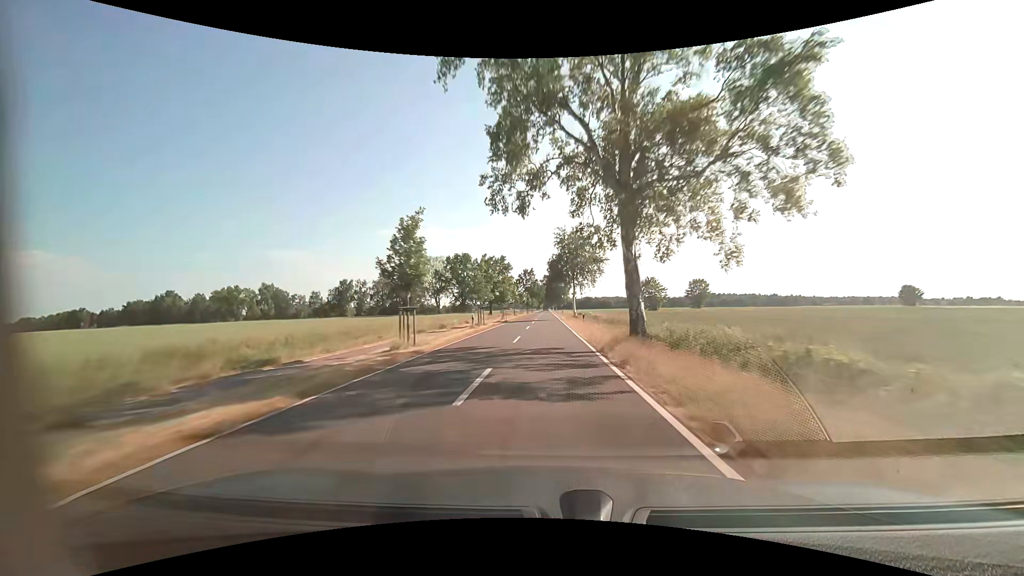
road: tertiary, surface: asphalt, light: Day
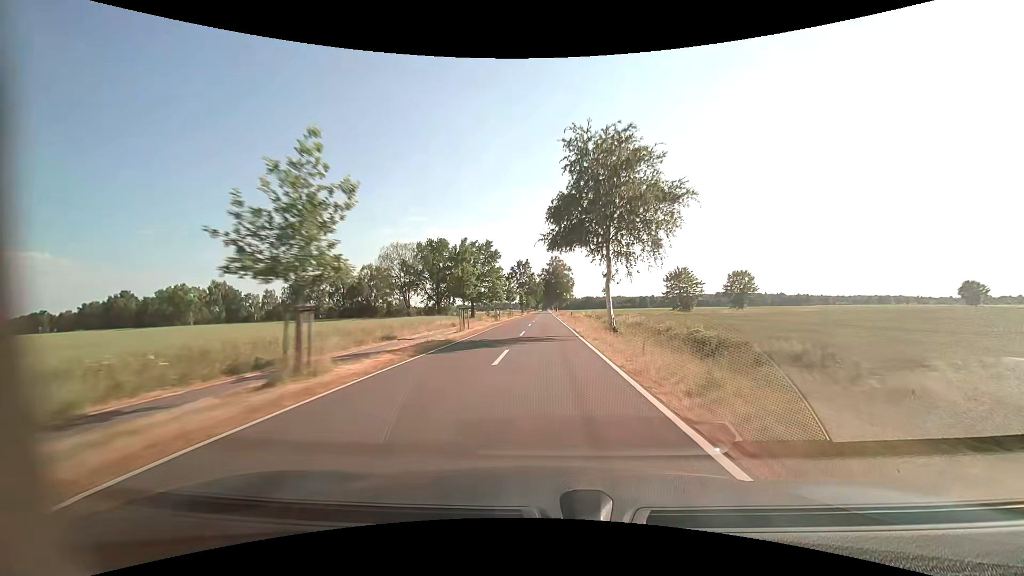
(0.0, +31.6) m; 0°
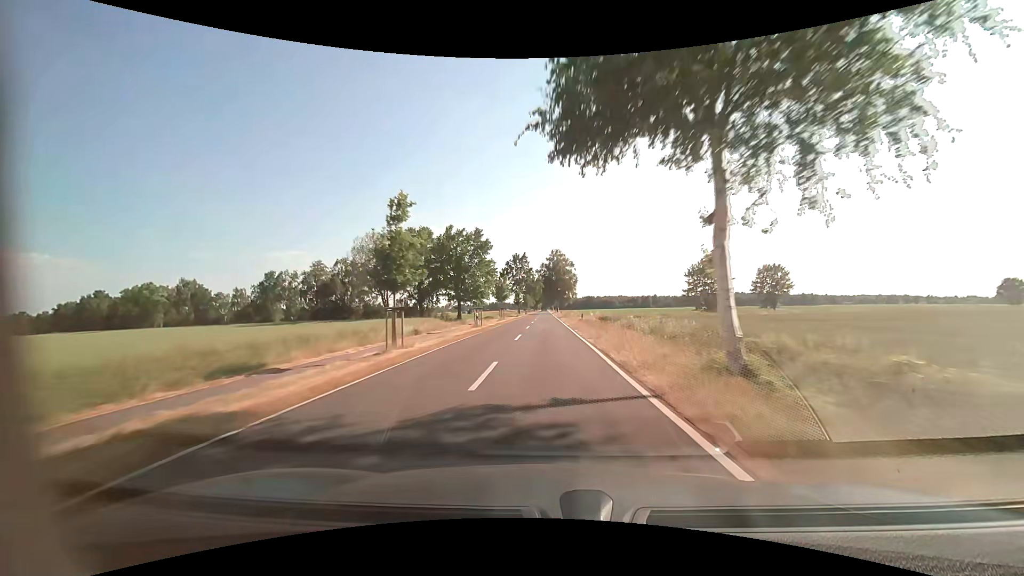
(0.0, +15.8) m; 0°
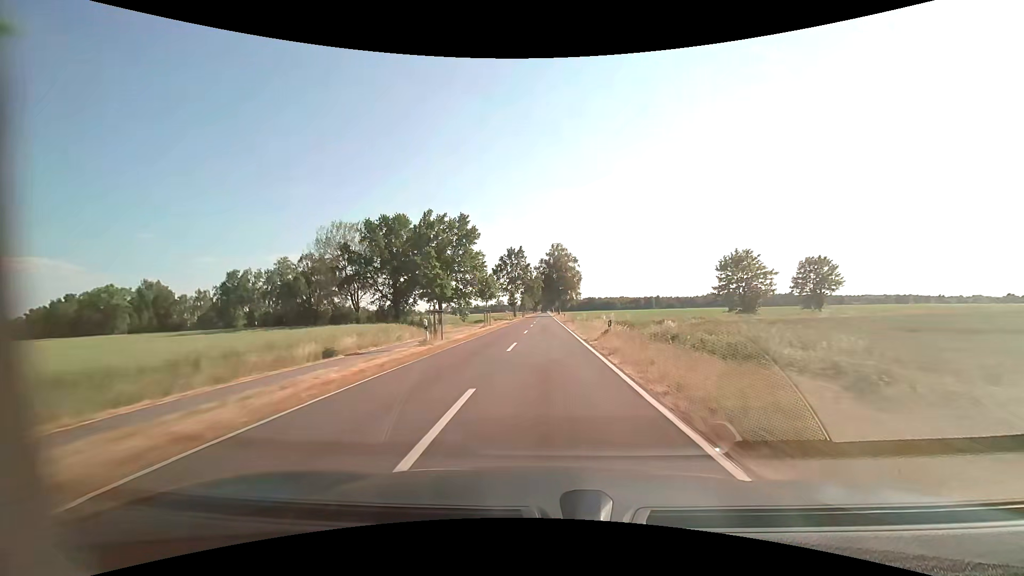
(0.0, +15.8) m; 0°
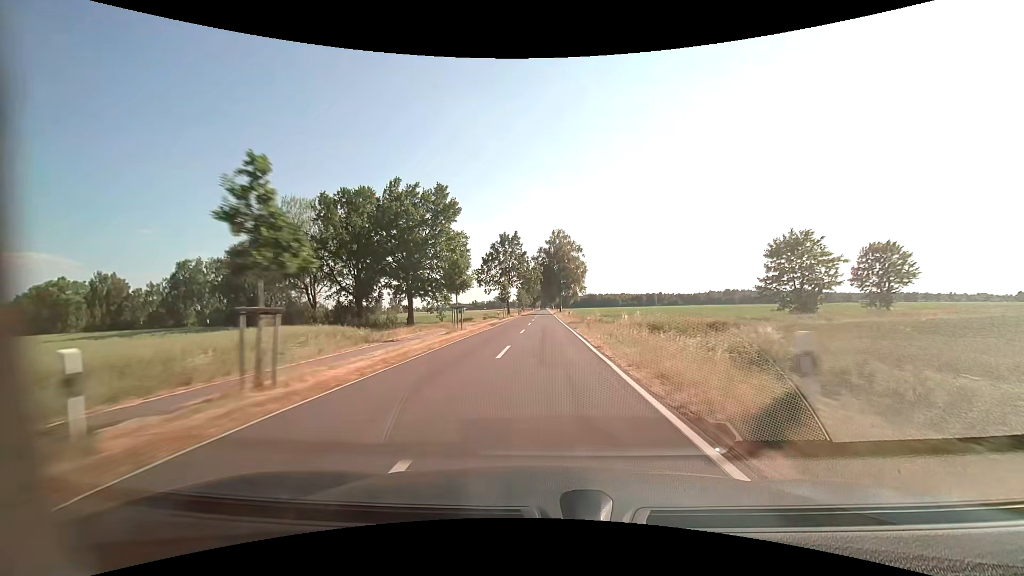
(0.0, +15.8) m; 0°
